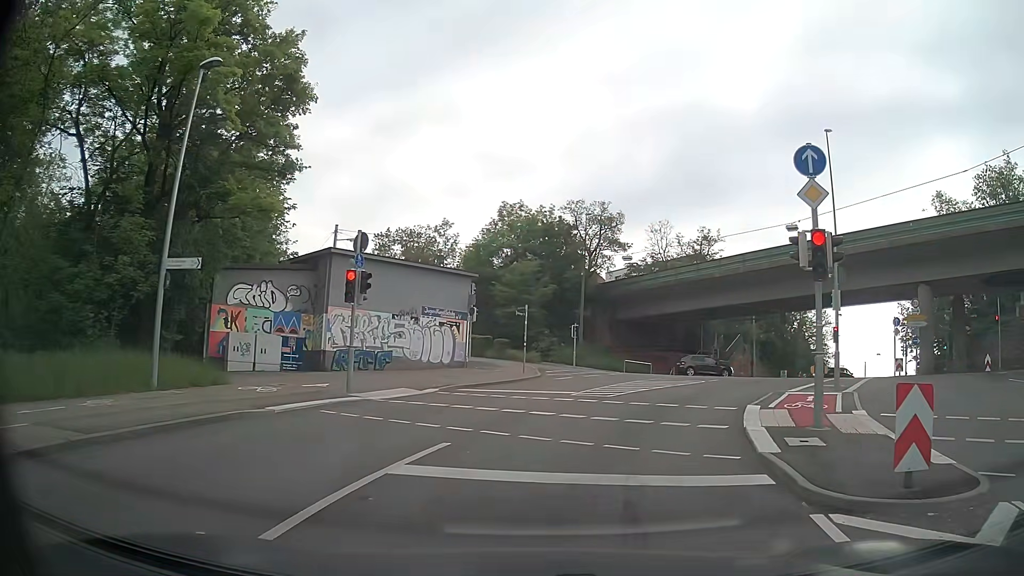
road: secondary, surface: asphalt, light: Day
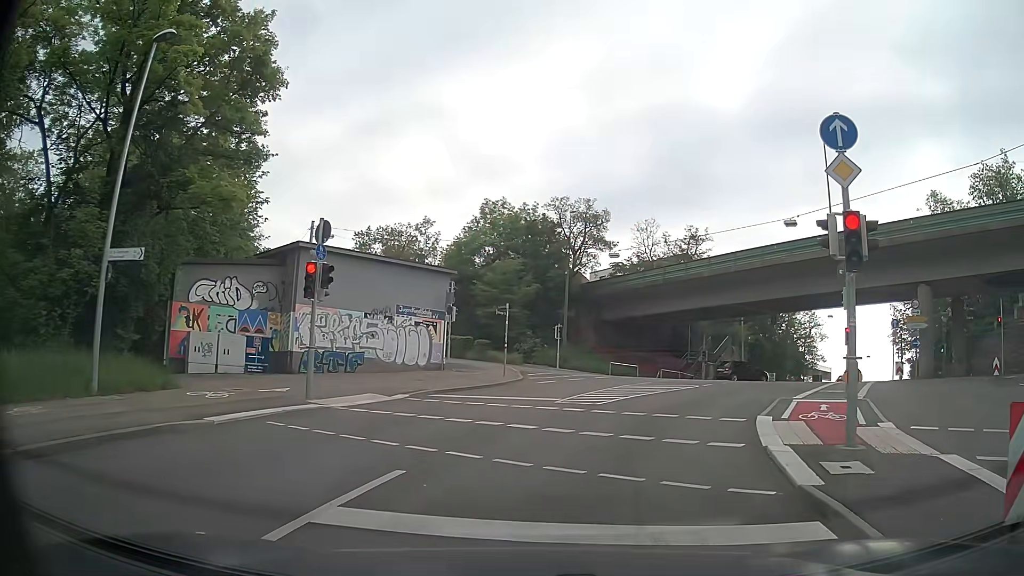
(0.0, +1.7) m; +2°
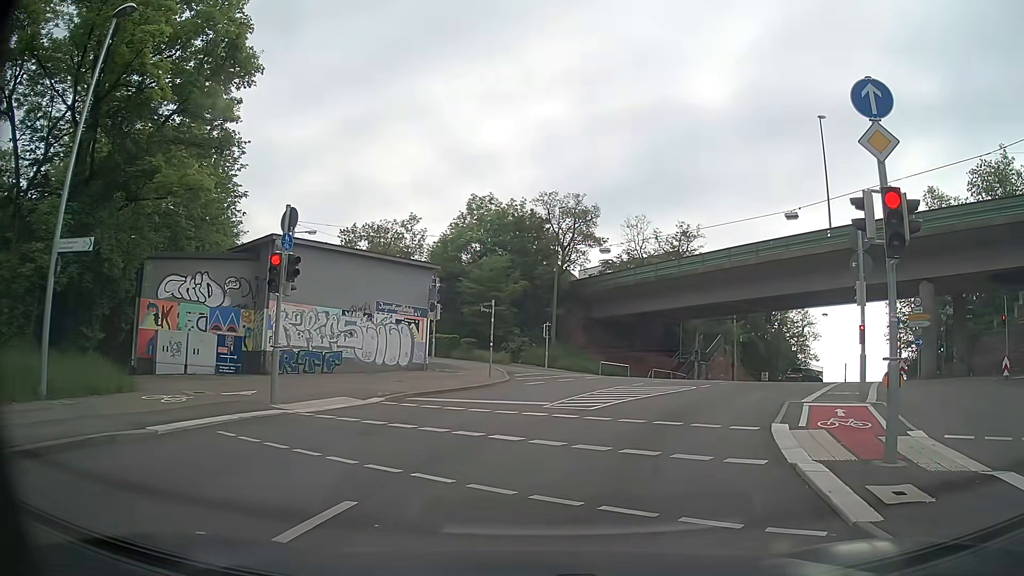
(0.0, +1.3) m; +2°
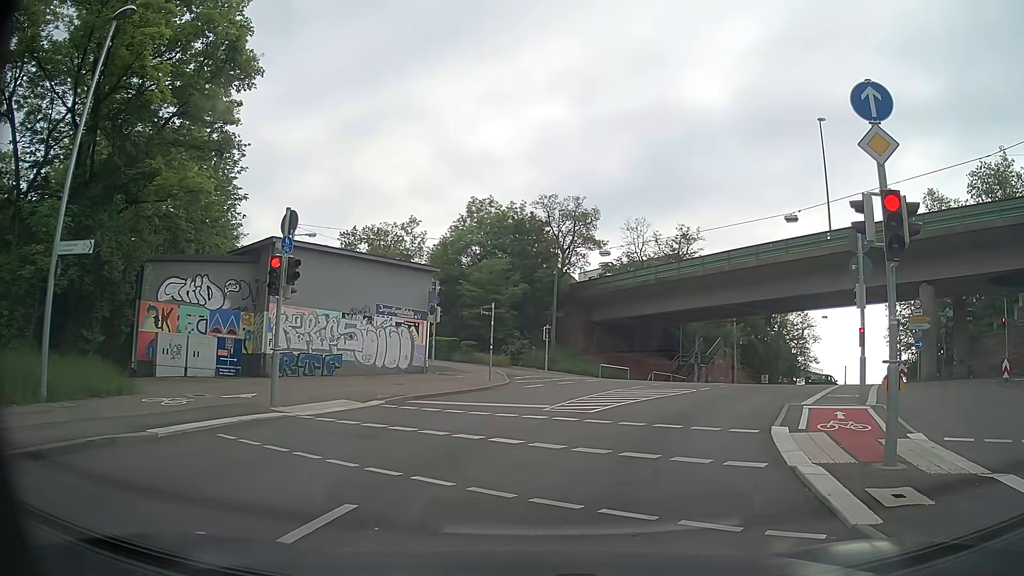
(0.0, +0.1) m; 0°
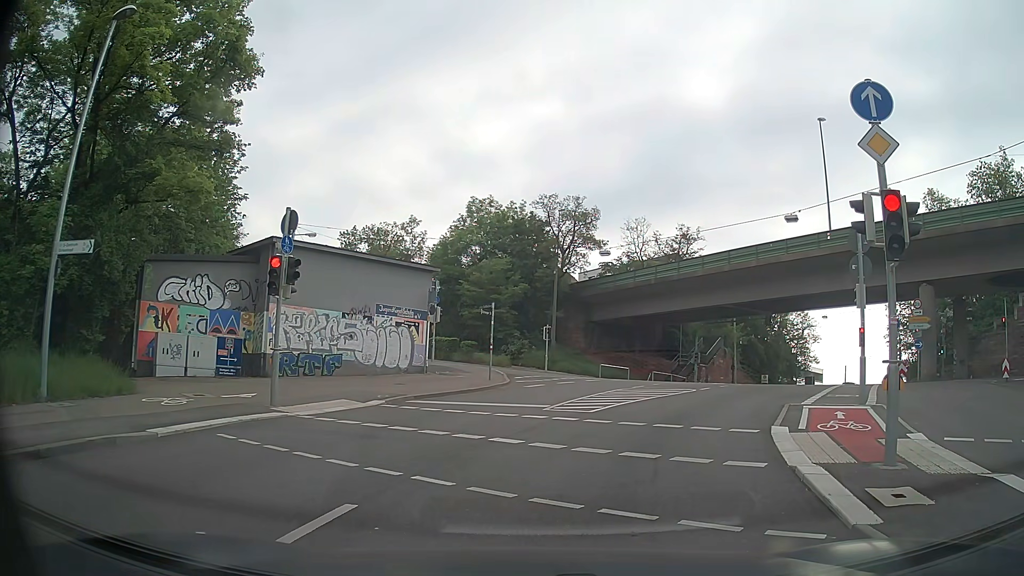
(0.0, 0.0) m; 0°
